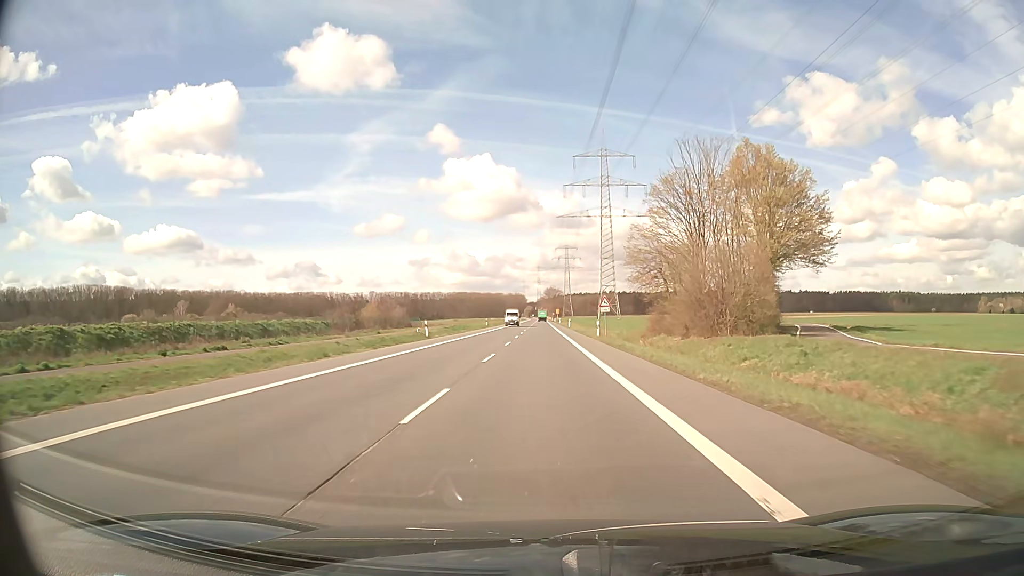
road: secondary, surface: asphalt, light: Day
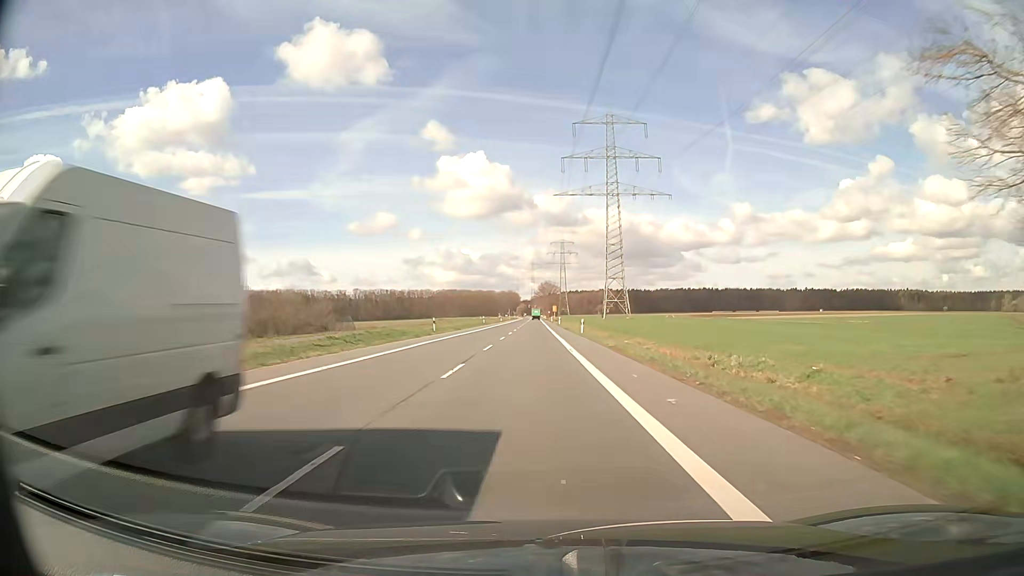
(+0.2, +42.2) m; 0°
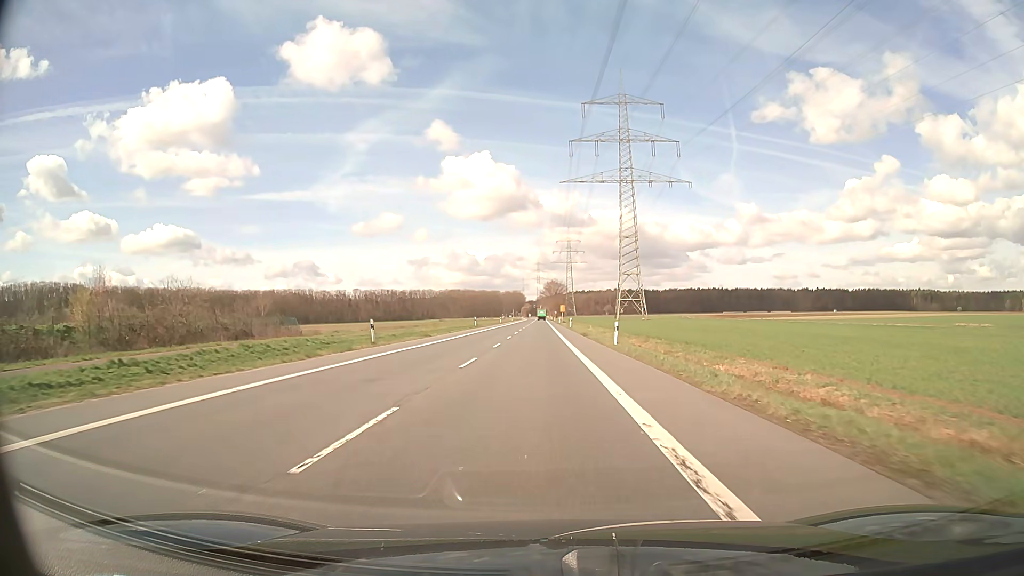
(-0.1, +21.1) m; 0°
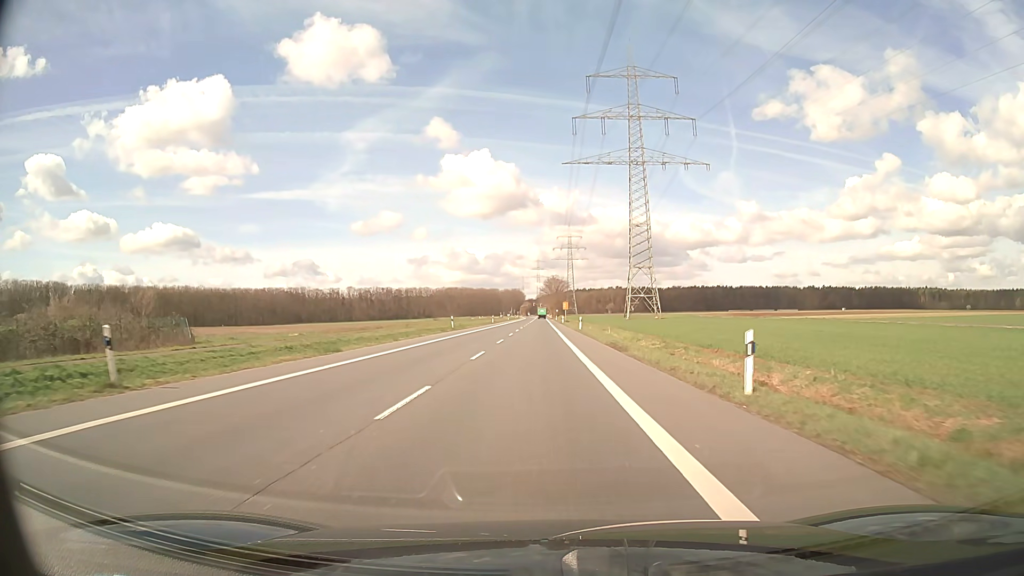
(0.0, +21.1) m; 0°
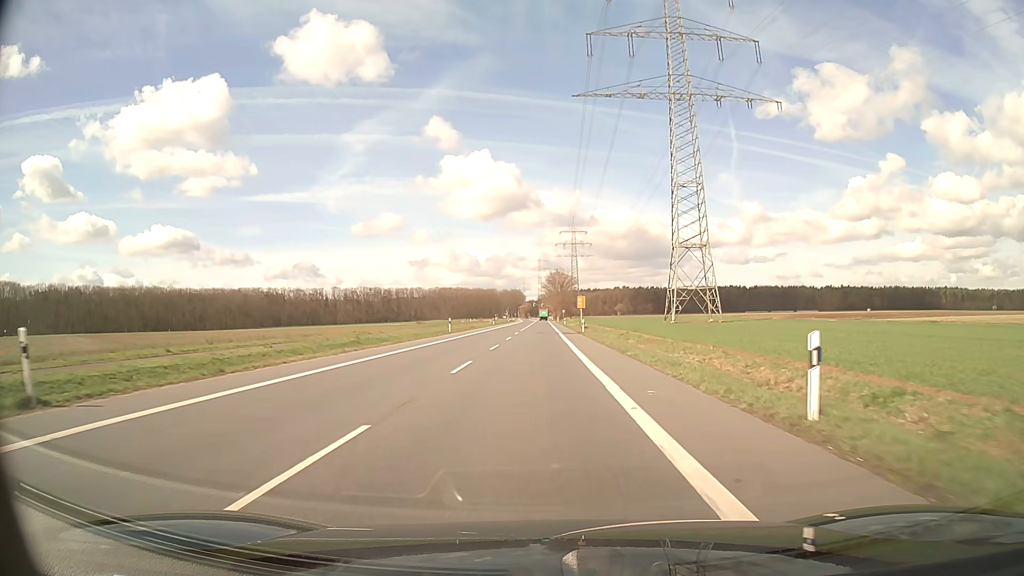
(0.0, +52.9) m; 0°
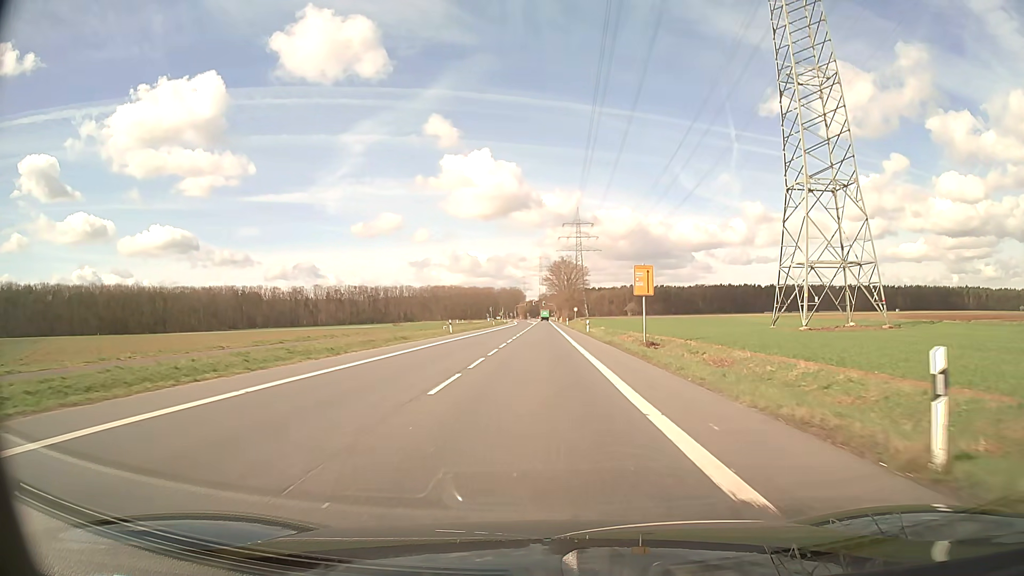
(-0.1, +52.8) m; 0°
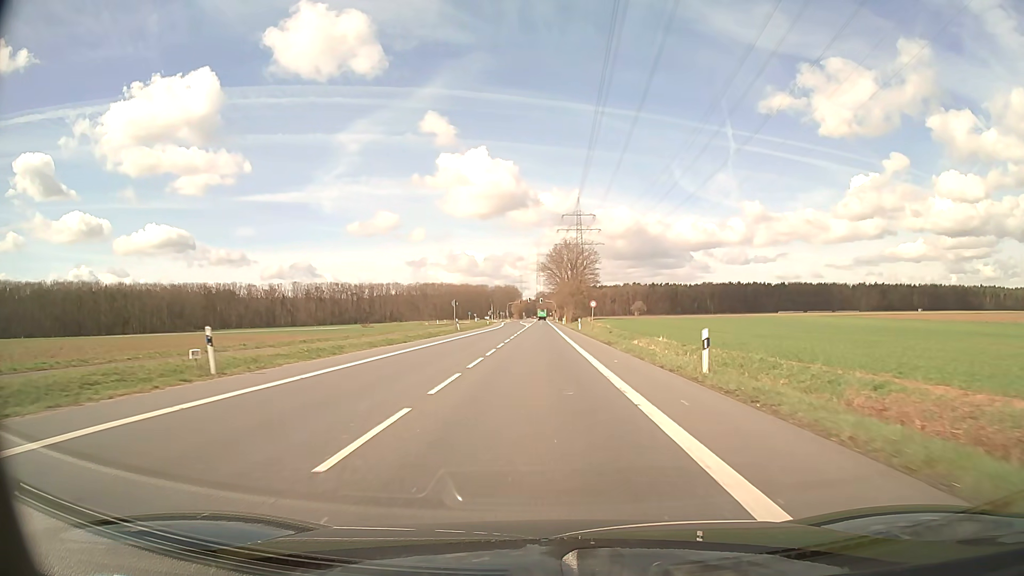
(0.0, +42.2) m; 0°
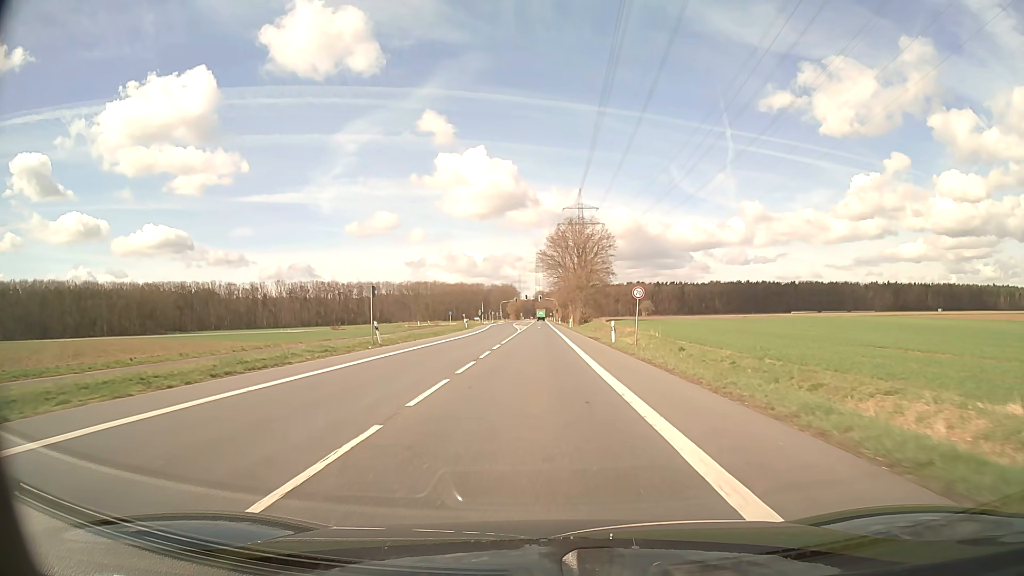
(+0.1, +31.7) m; 0°
(0, +10) (0, +20) (0, +30) (0, +40) (0, +50) (0, +60) (0, +70) (0, +80) (0, +90) (0, +100) m
